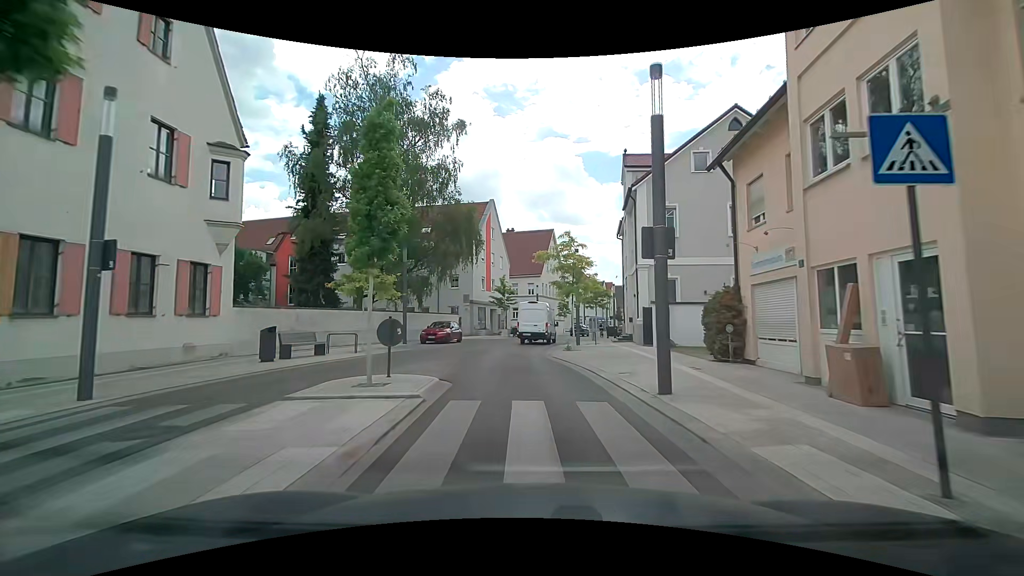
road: tertiary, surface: asphalt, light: Day
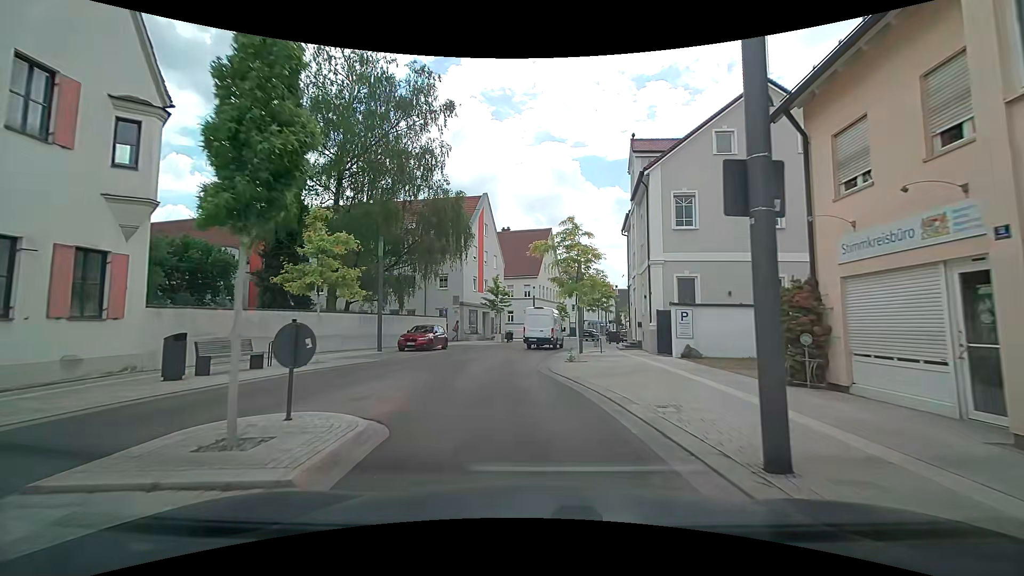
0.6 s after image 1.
(0.0, +4.2) m; 0°
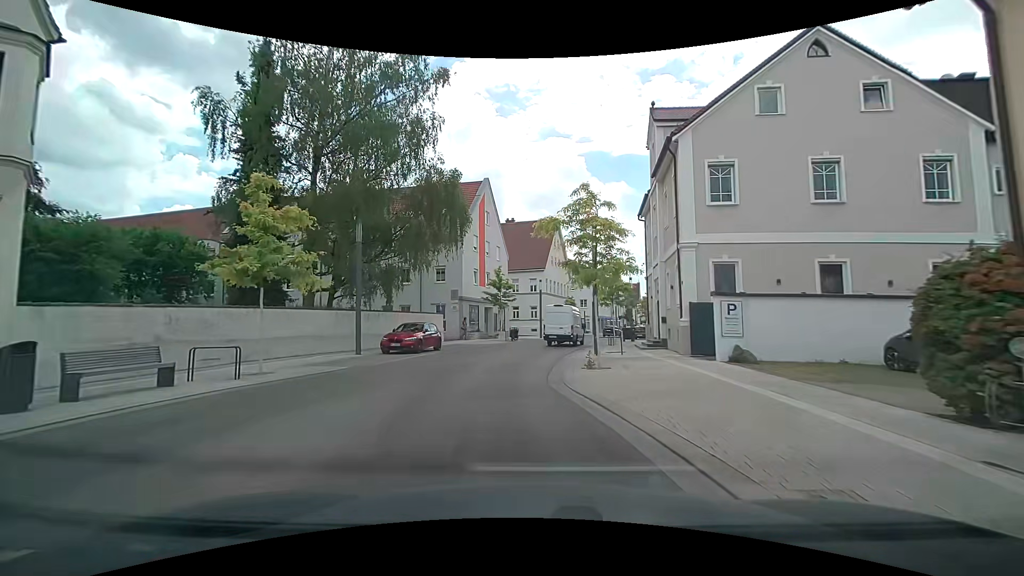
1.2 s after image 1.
(0.0, +4.2) m; 0°
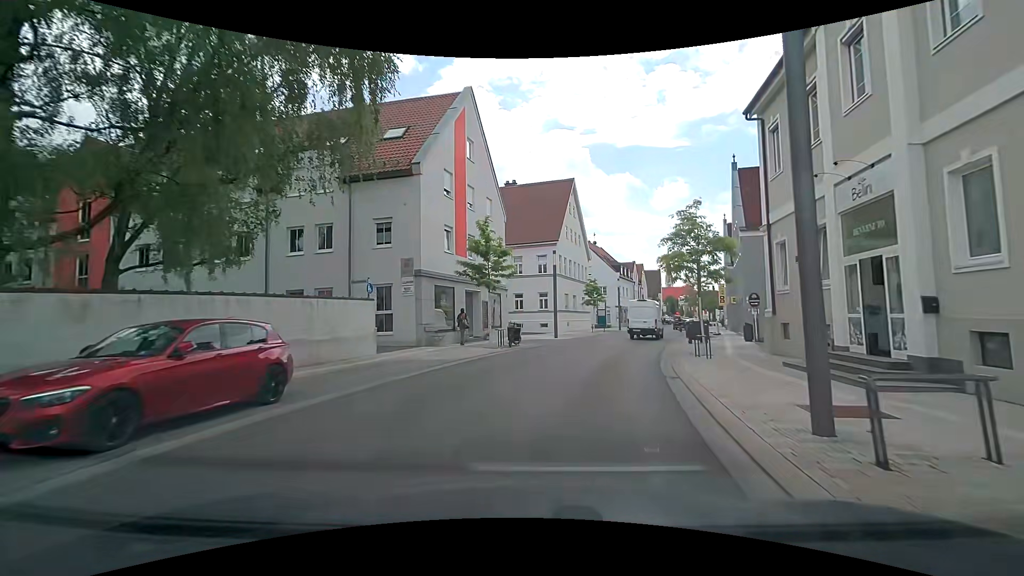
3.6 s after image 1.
(-0.4, +17.2) m; -1°
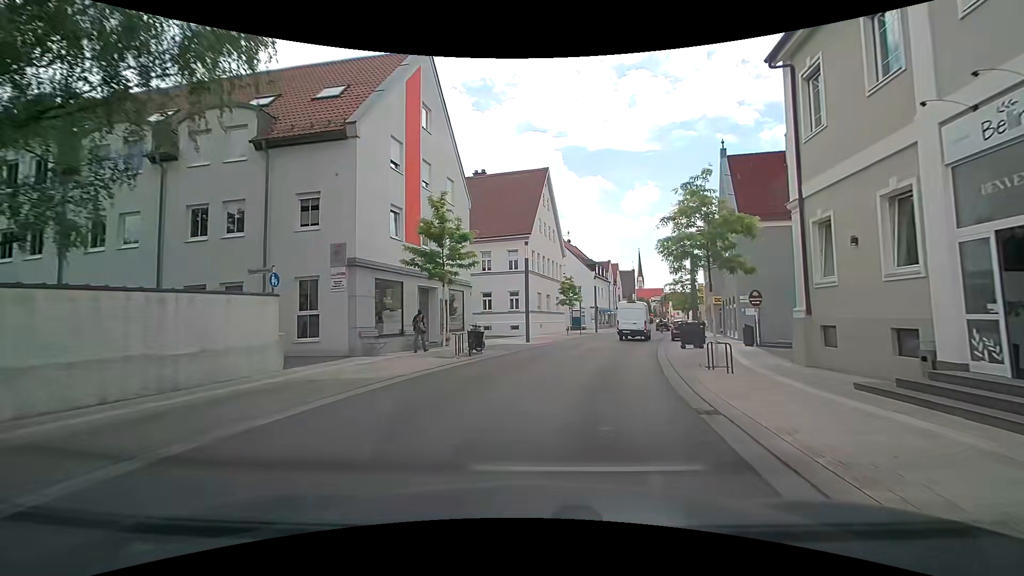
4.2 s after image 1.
(+0.1, +4.6) m; +3°
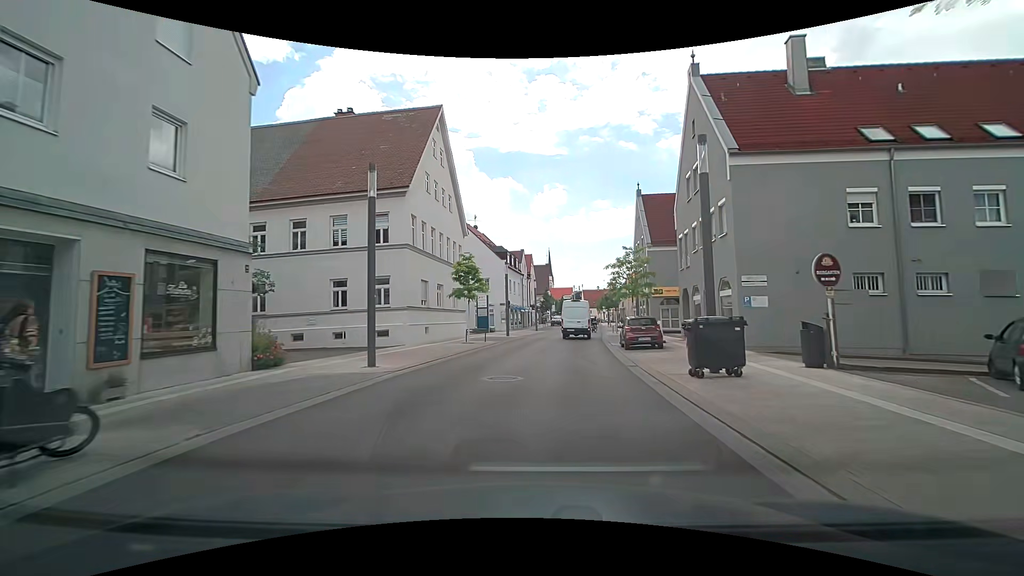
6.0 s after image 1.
(+1.3, +14.6) m; +10°
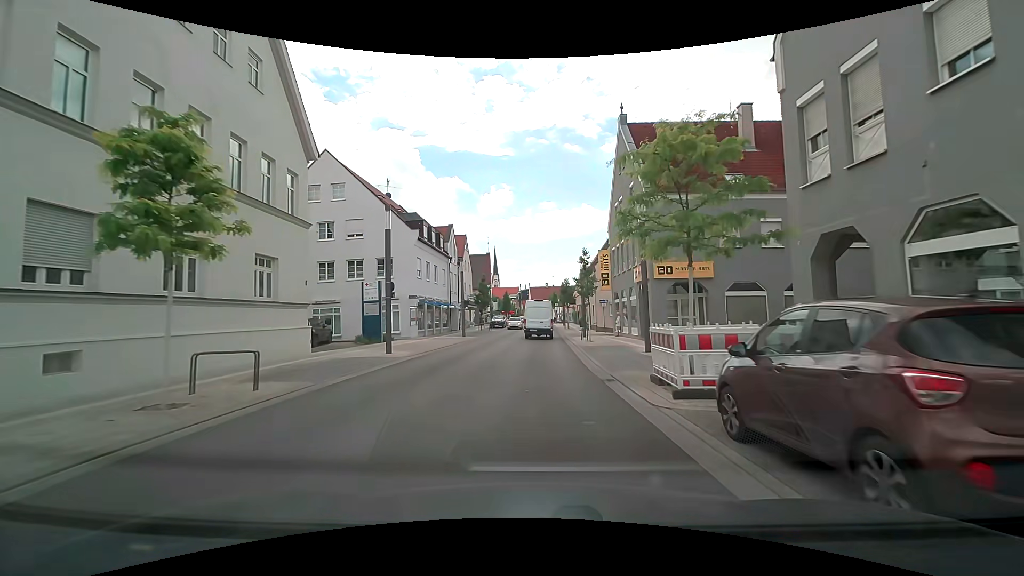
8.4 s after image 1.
(+1.3, +19.8) m; +6°
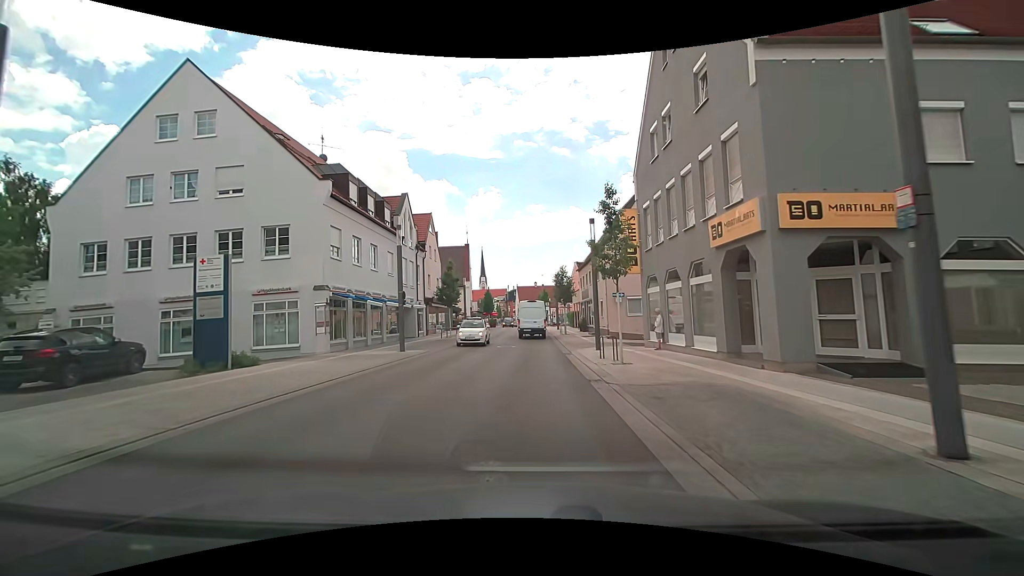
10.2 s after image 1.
(+0.1, +14.7) m; +1°
(0, +10) (0, +20) (0, +30) (0, +40) (0, +50) (-1, +60) (-1, +70) (-1, +80) (-2, +90) (-3, +100) m
